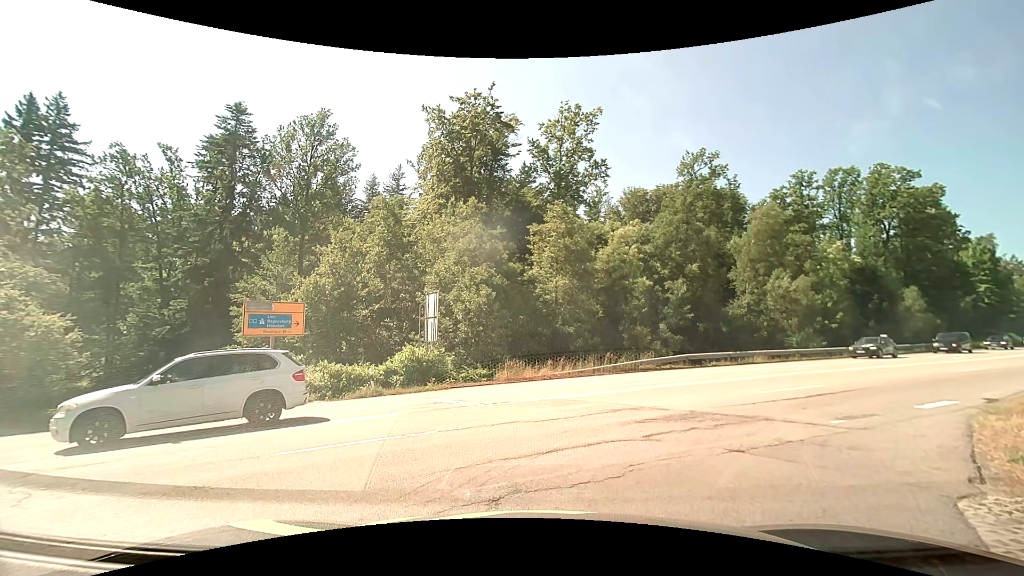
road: residential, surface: asphalt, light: Day
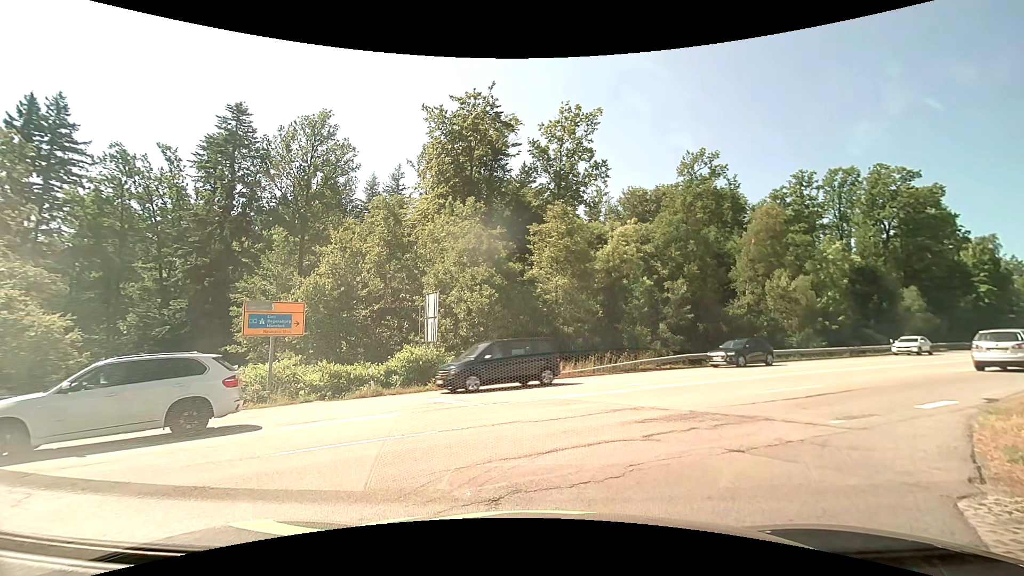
(0.0, 0.0) m; 0°
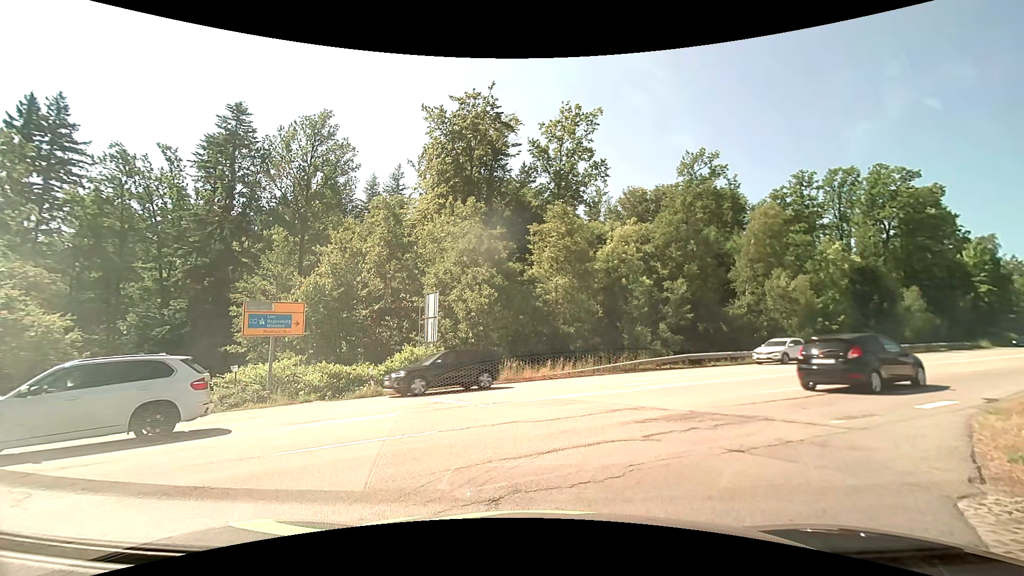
(0.0, 0.0) m; 0°
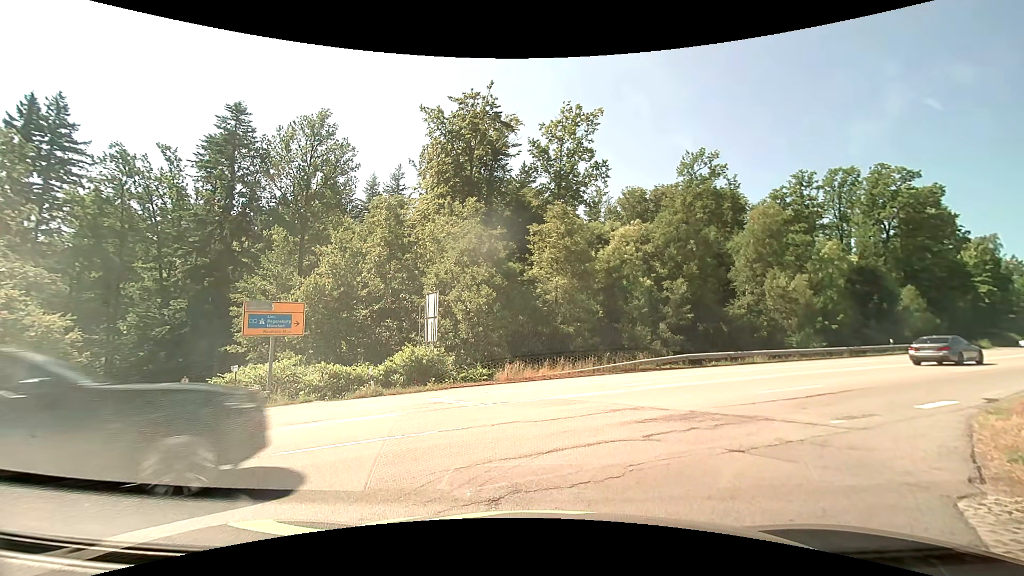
(0.0, 0.0) m; 0°
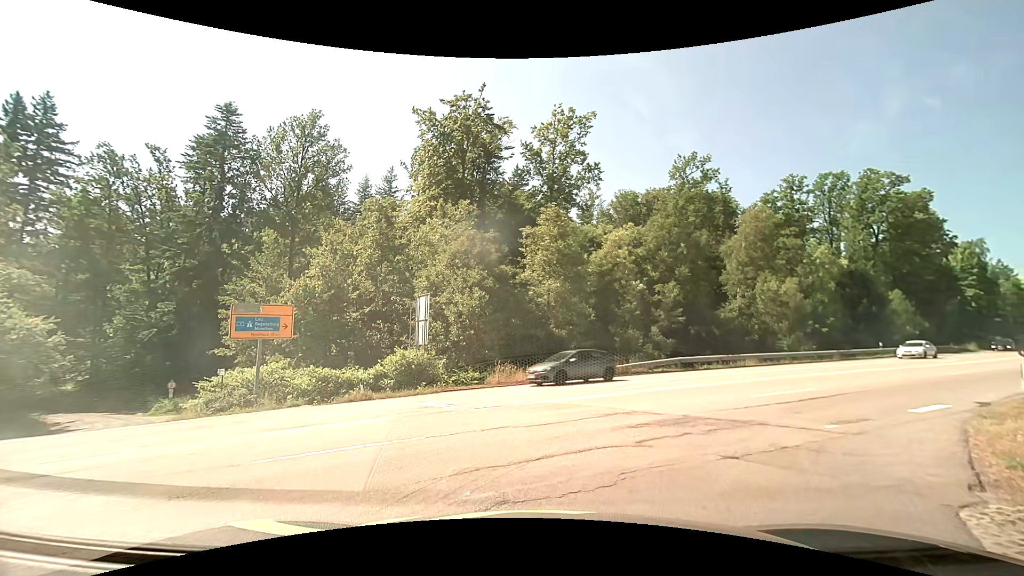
(0.0, +0.2) m; 0°
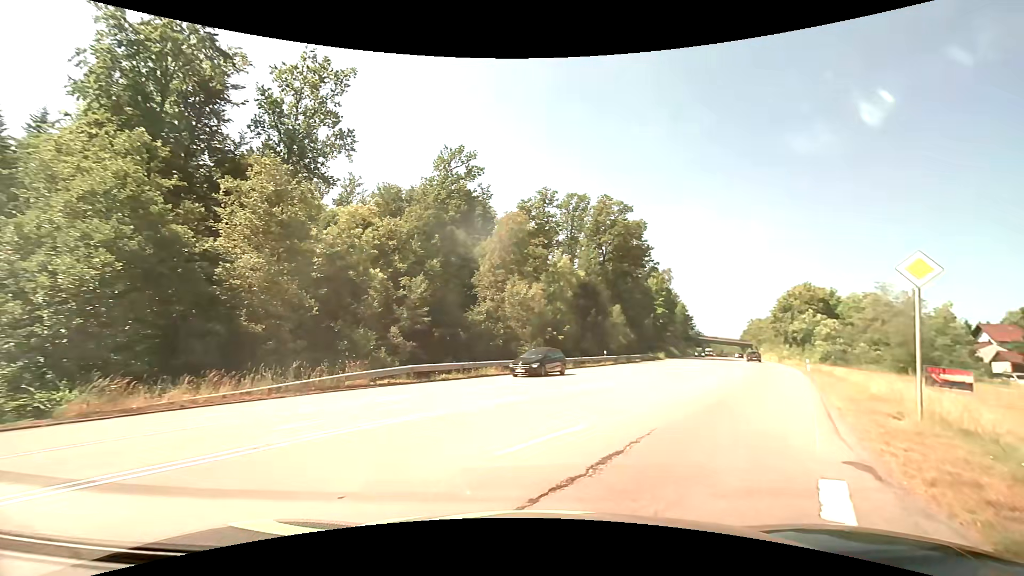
(+2.2, +7.6) m; +29°
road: secondary
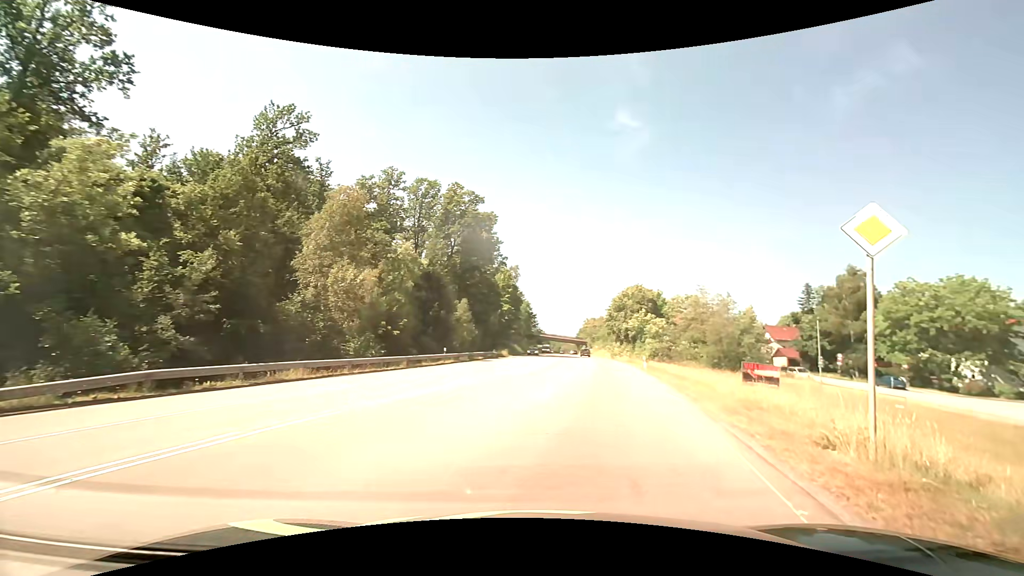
(+0.9, +5.5) m; +18°
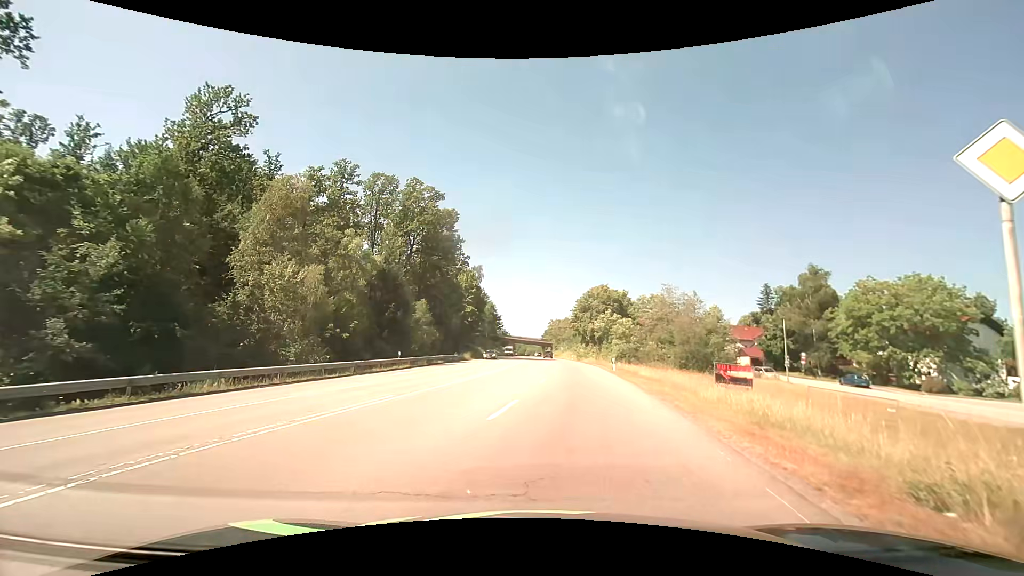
(+0.2, +3.1) m; +4°
(+1, +10) (+2, +20) (+3, +30) (+4, +40) (+4, +50) (+5, +60) (+5, +70) (+5, +80) (+5, +90) (+5, +100) m
